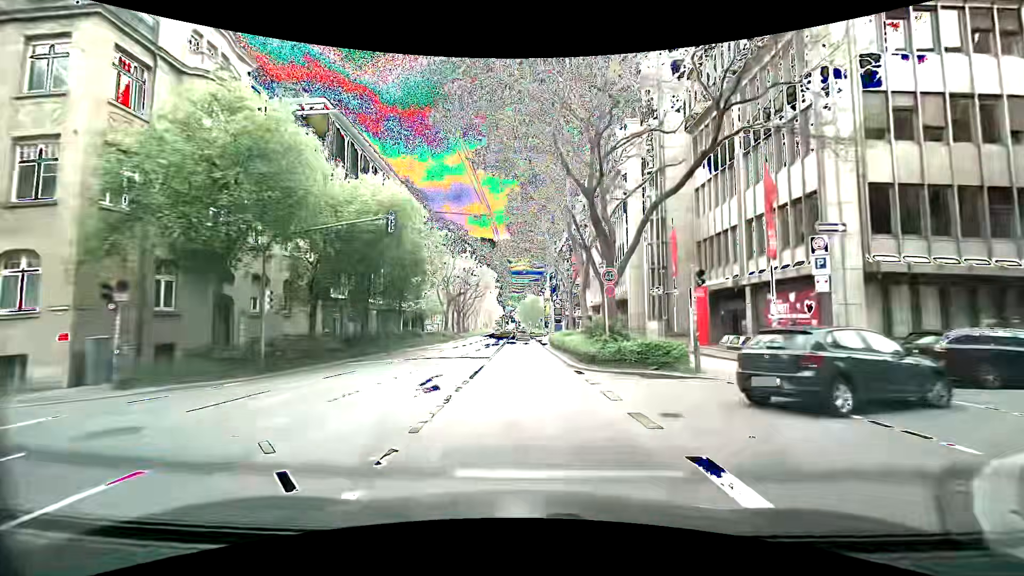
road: secondary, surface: asphalt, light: Day
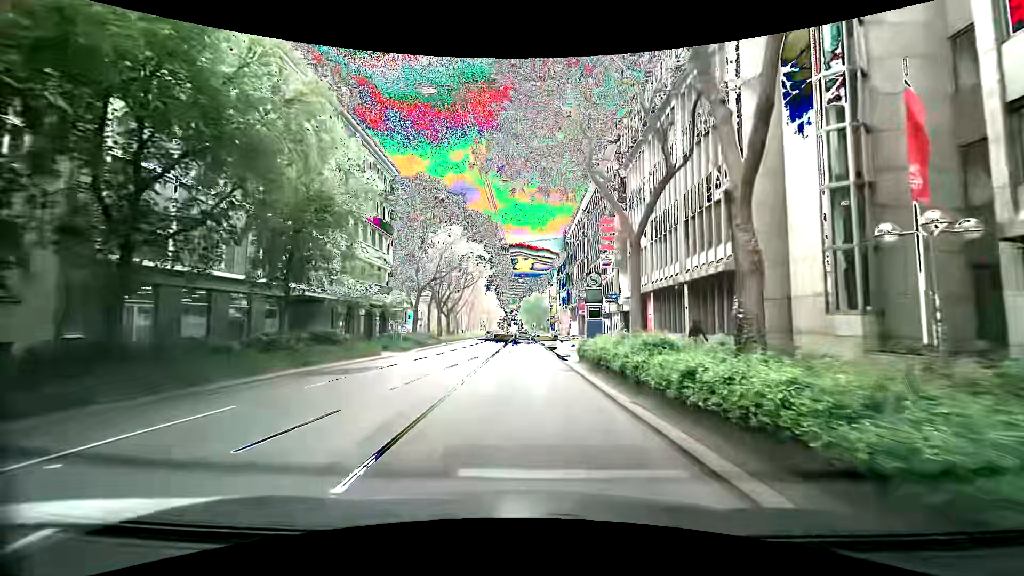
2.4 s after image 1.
(-0.5, +21.4) m; -4°
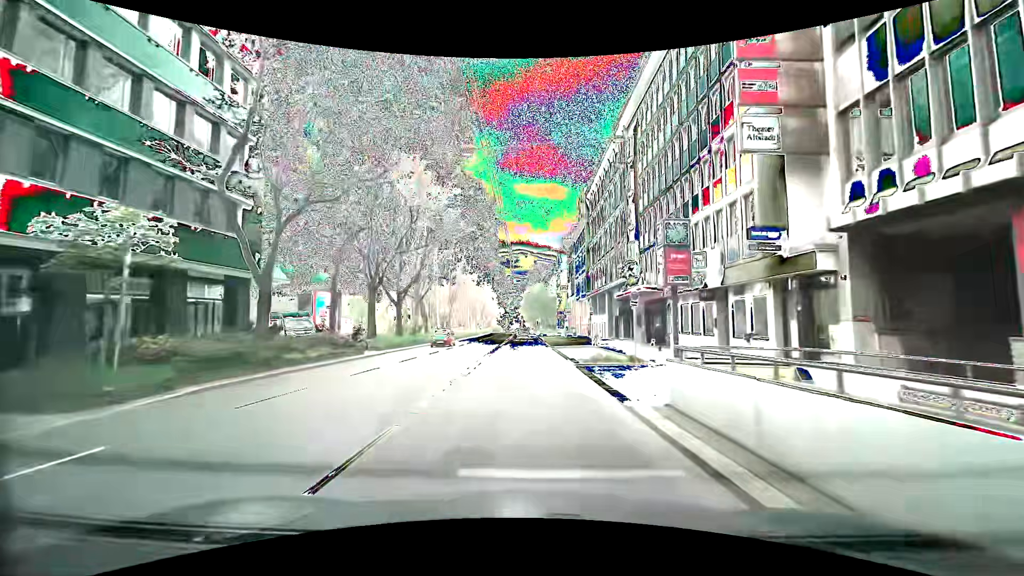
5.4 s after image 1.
(+1.4, +27.9) m; +4°
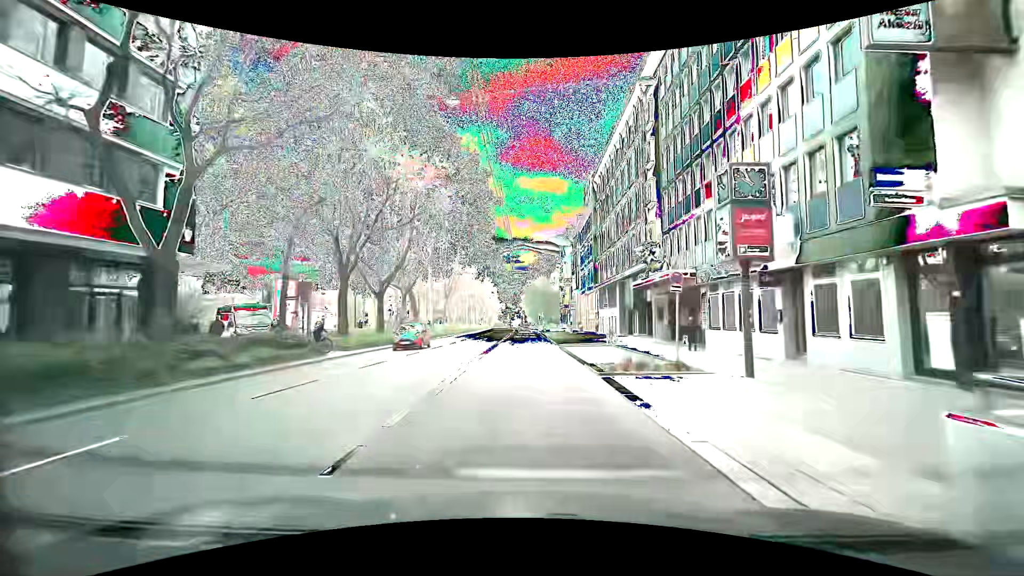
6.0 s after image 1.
(-0.1, +5.7) m; -1°
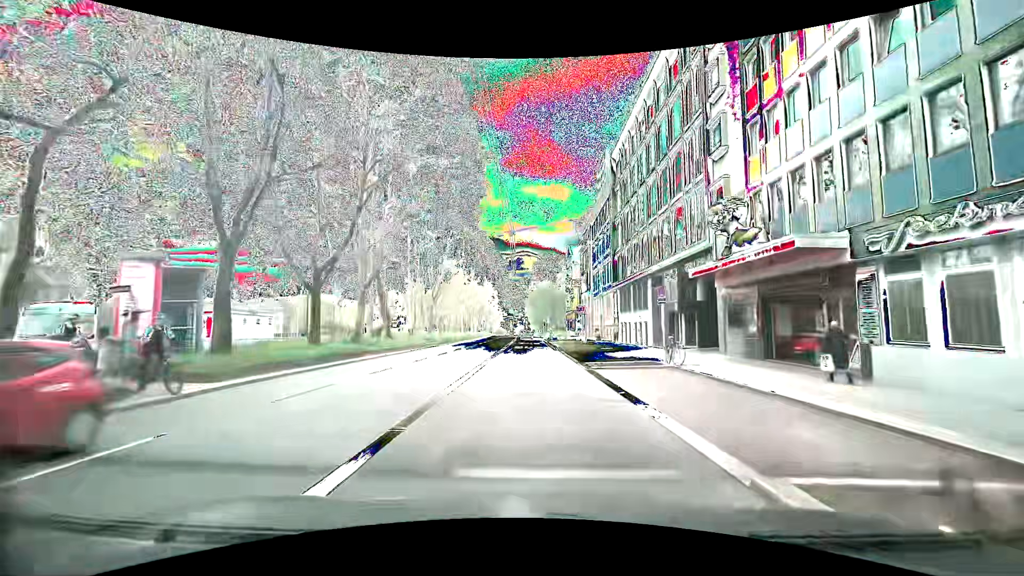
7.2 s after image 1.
(-0.1, +11.6) m; 0°
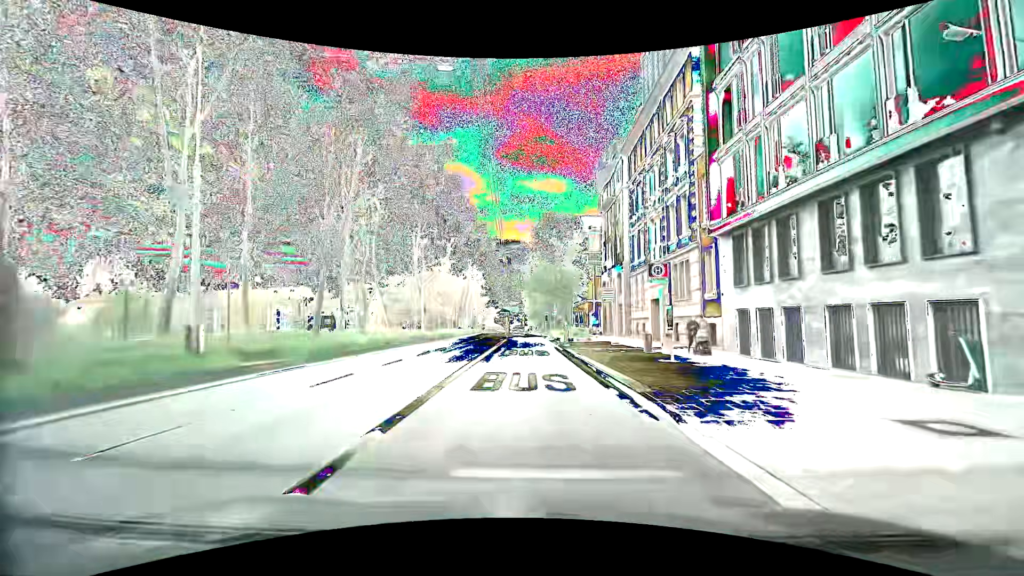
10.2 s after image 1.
(-0.1, +28.3) m; -1°
(0, +10) (0, +20) (0, +30) (0, +40) (0, +50) (0, +60) (0, +70) (-1, +80) (-1, +90) (-1, +100) m
